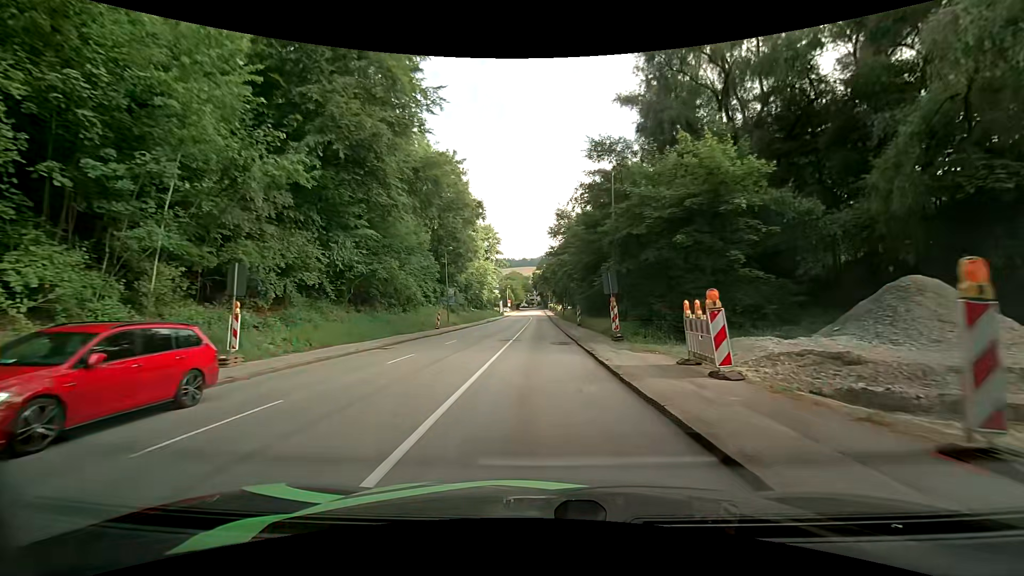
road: tertiary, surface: asphalt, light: Day
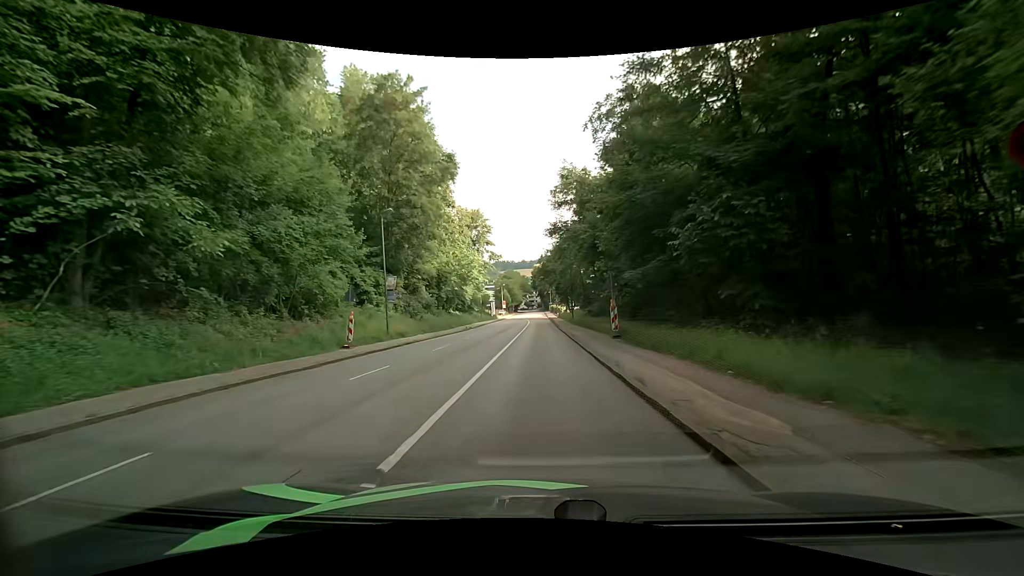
(0.0, +20.8) m; 0°
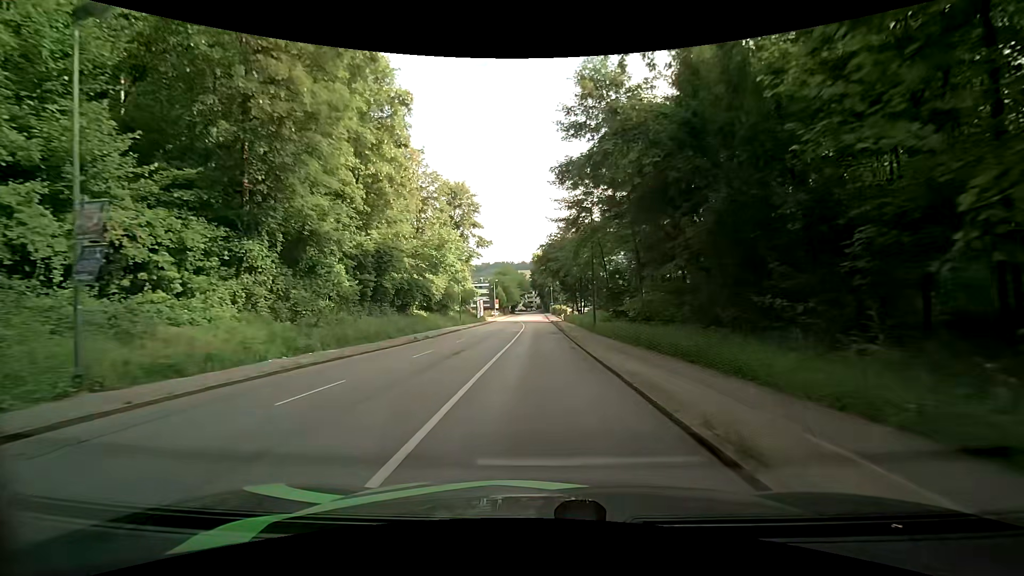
(0.0, +21.2) m; 0°
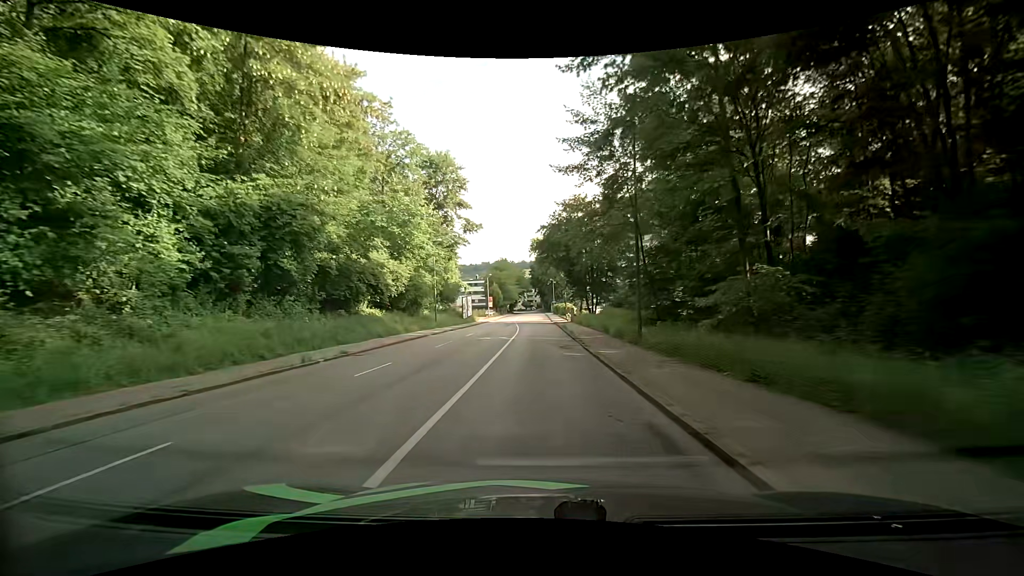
(+0.1, +14.5) m; +1°
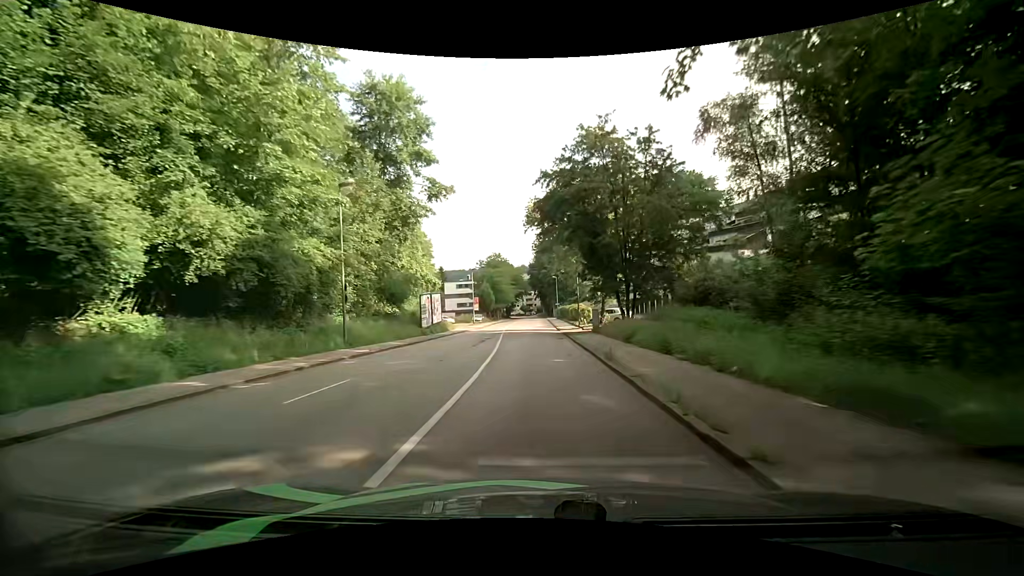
(-0.2, +21.7) m; 0°
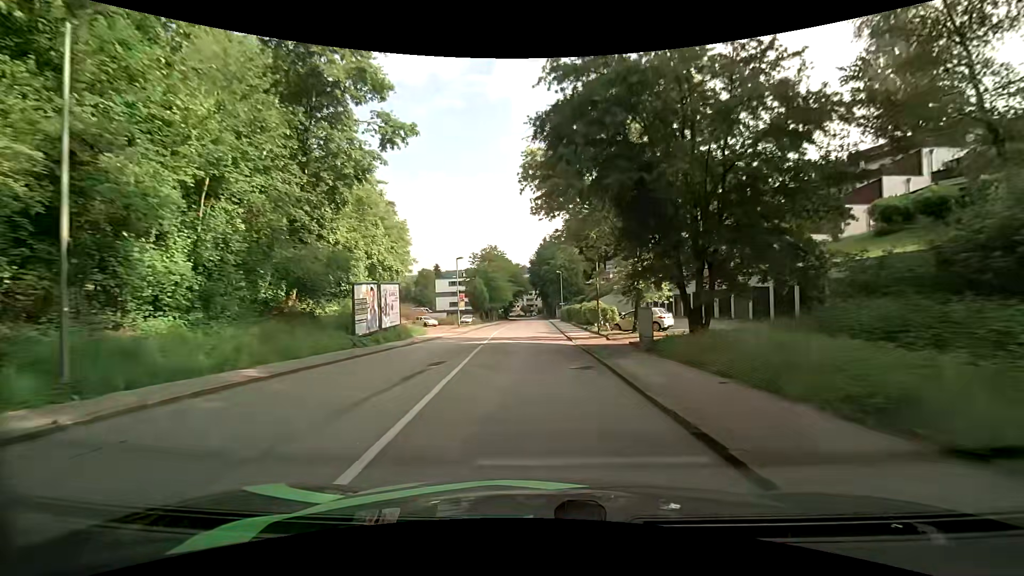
(-0.2, +14.5) m; 0°
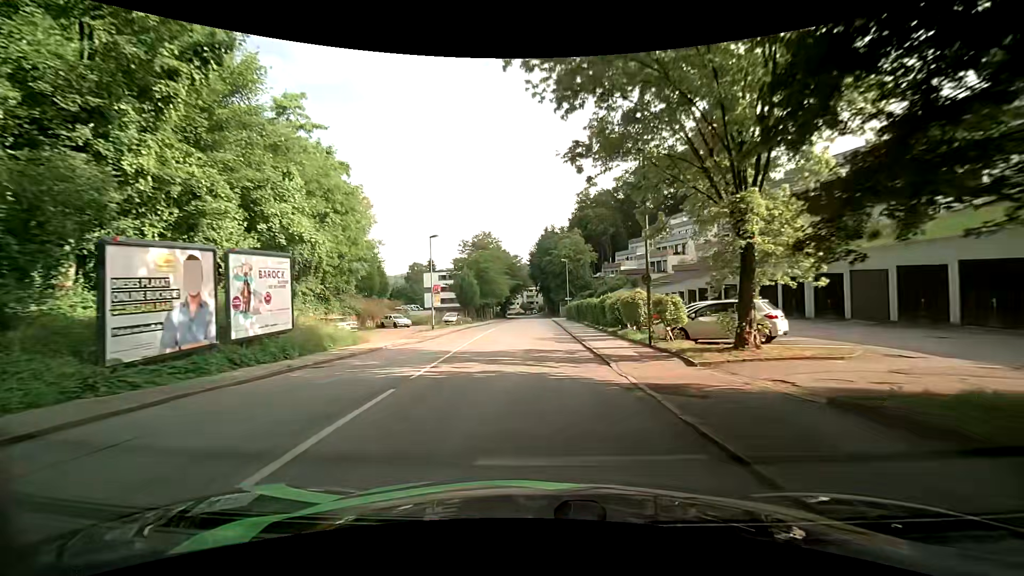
(-0.2, +14.5) m; -1°
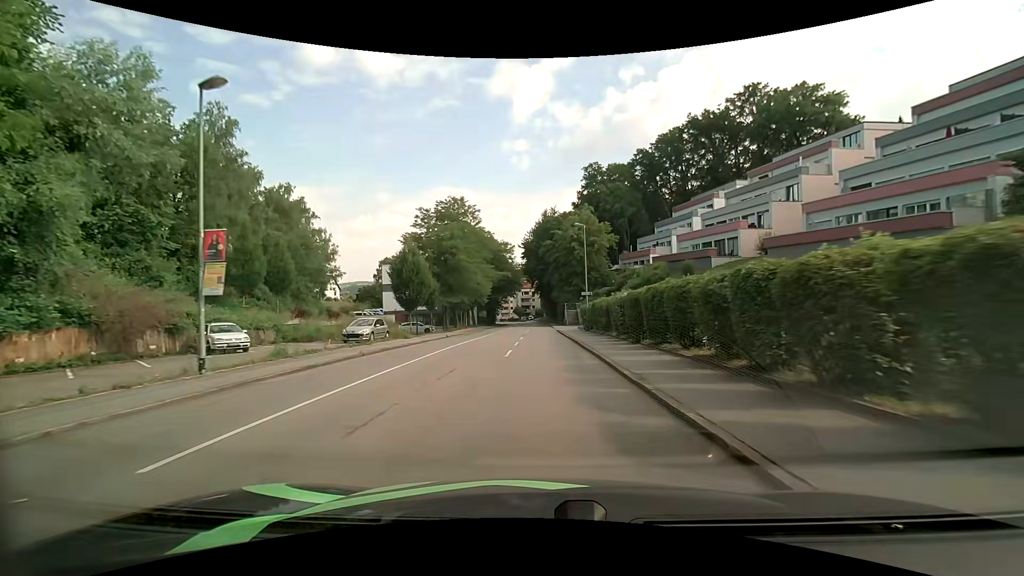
(+0.1, +29.4) m; 0°
